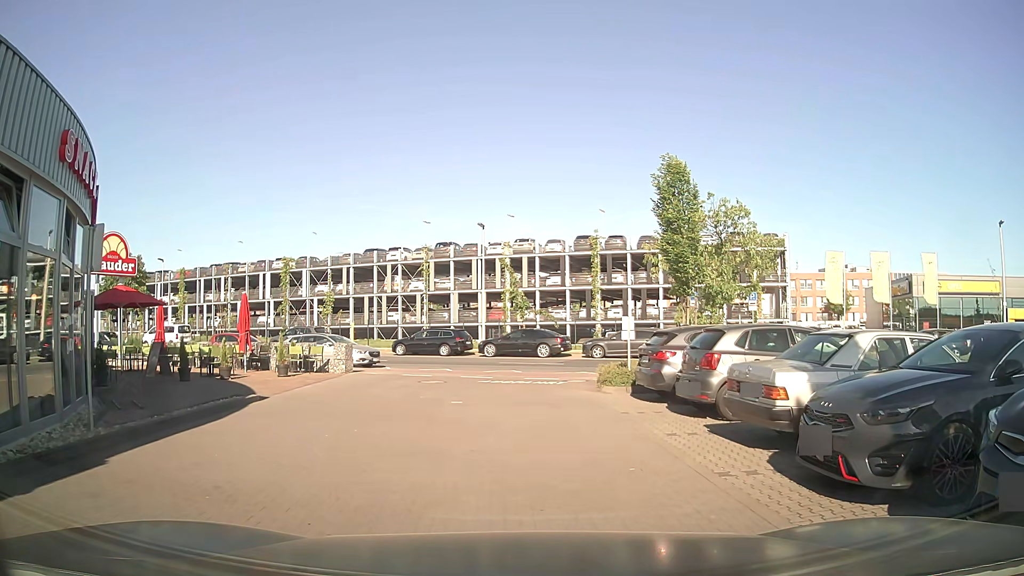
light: Day
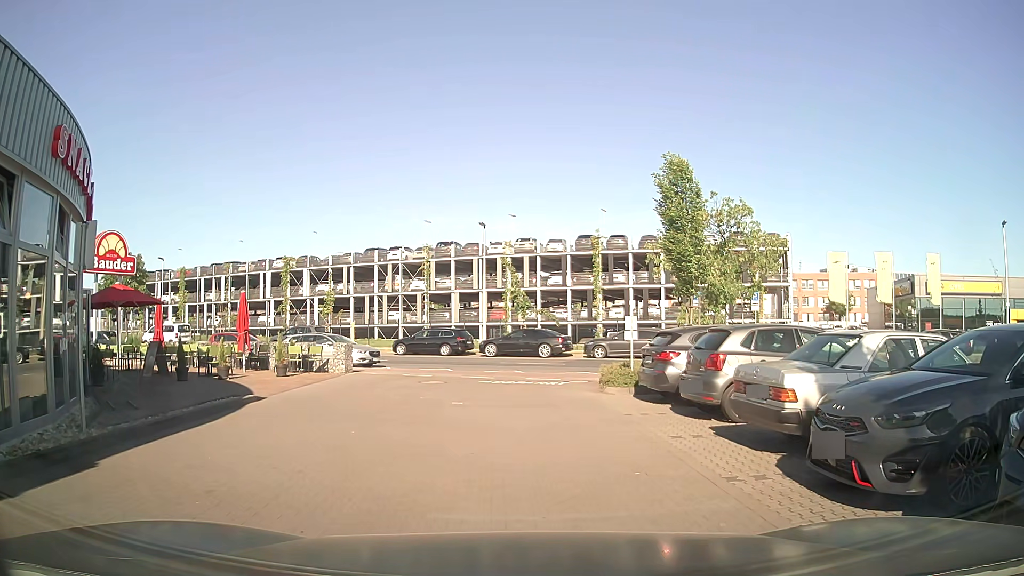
(0.0, +0.2) m; 0°
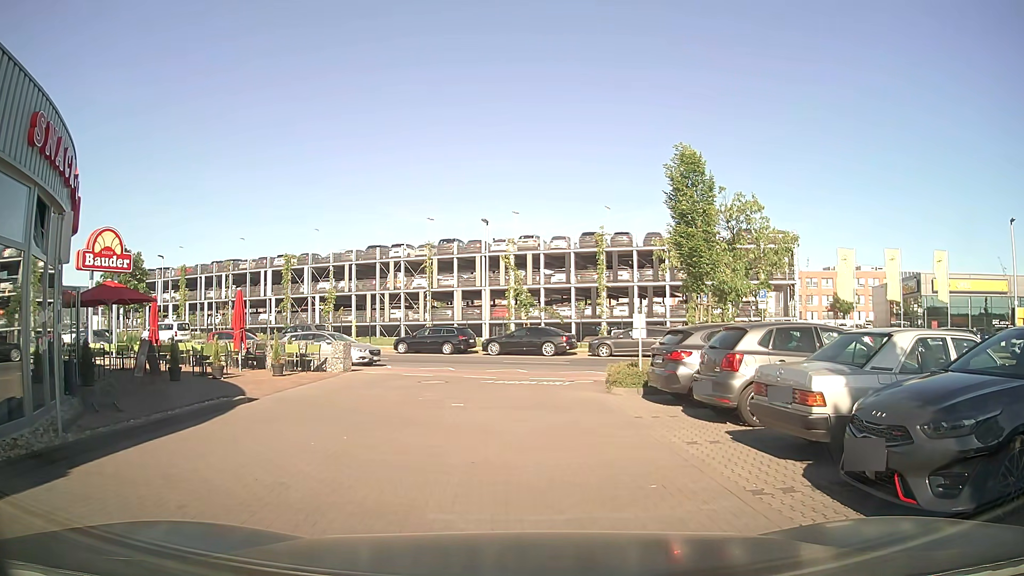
(0.0, +0.6) m; 0°
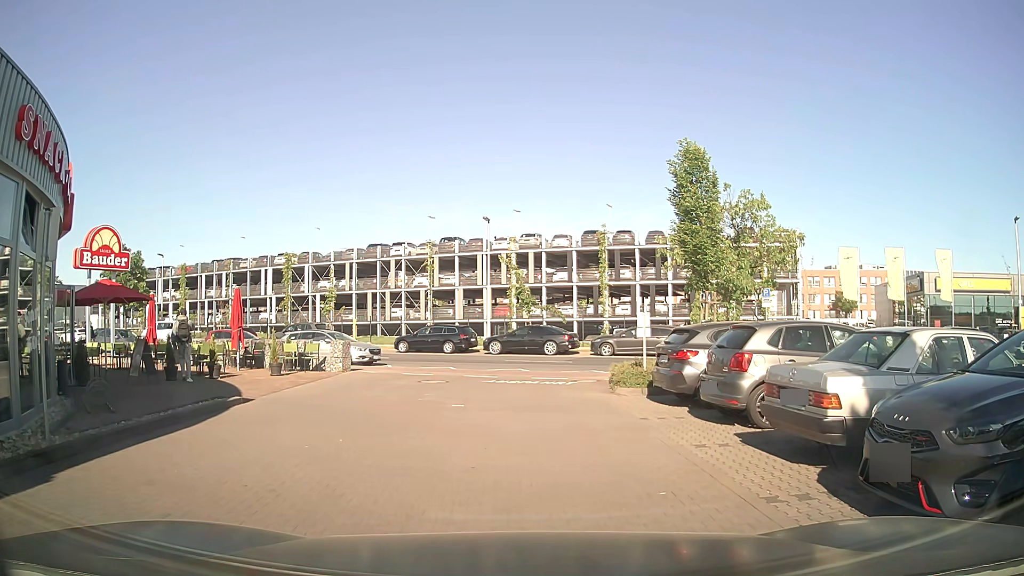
(0.0, +0.3) m; 0°
